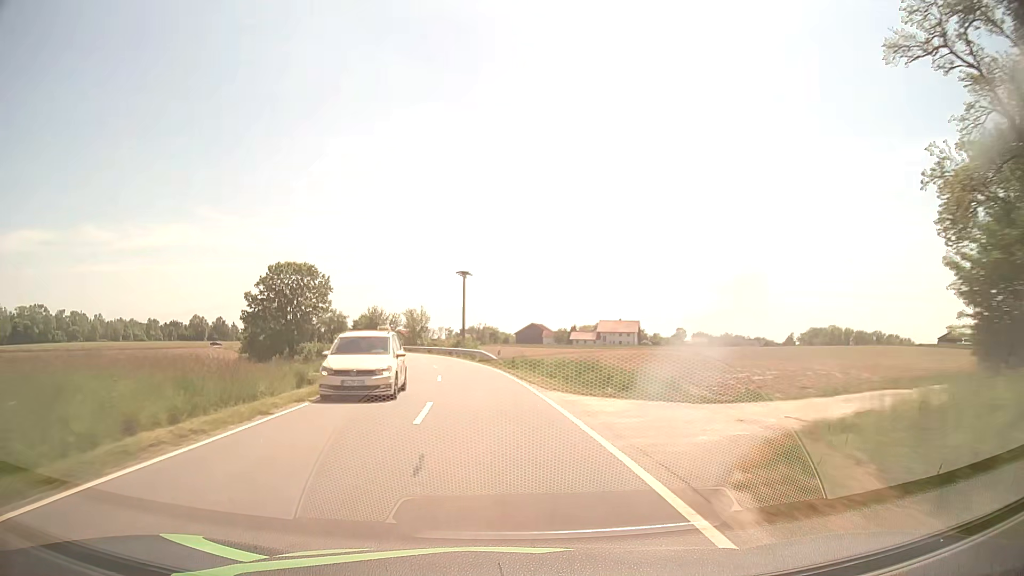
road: tertiary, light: Day
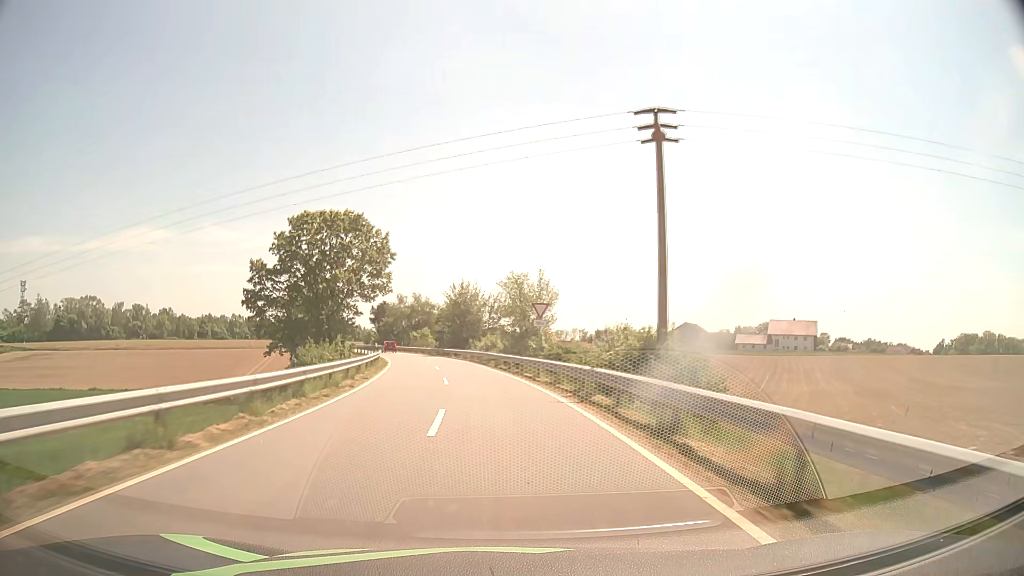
(-5.4, +49.6) m; -11°
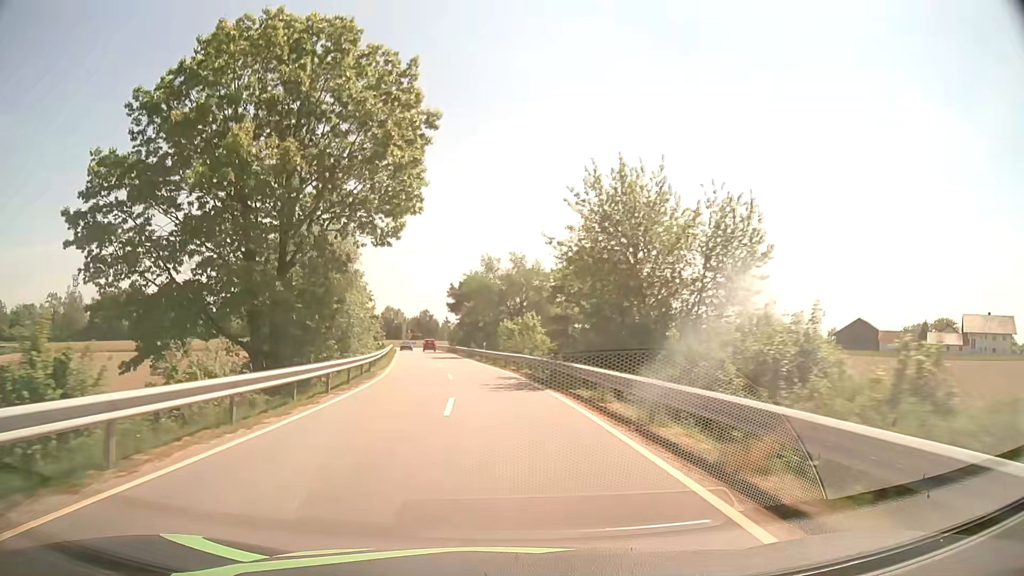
(-4.3, +45.8) m; -10°
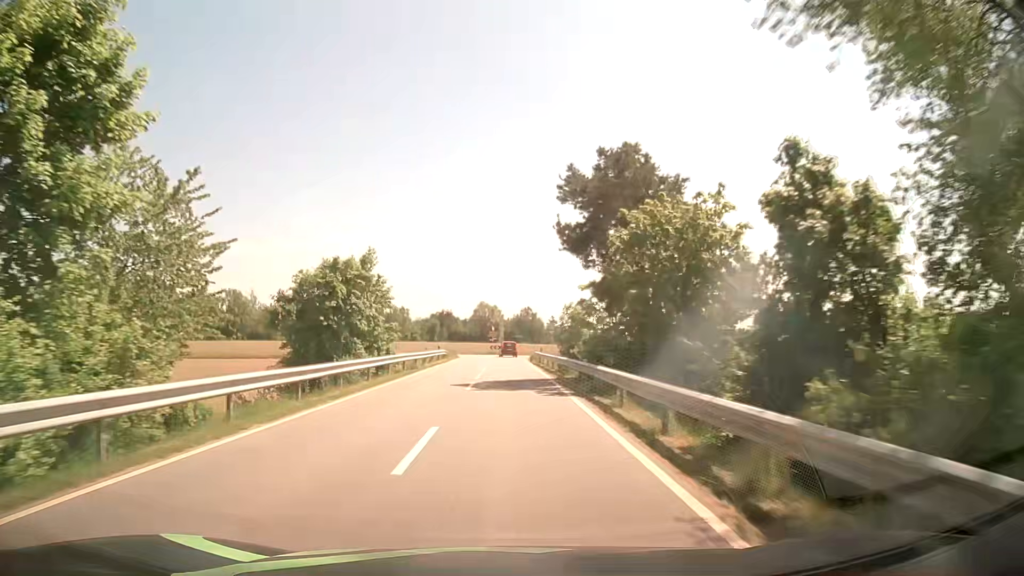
(-4.7, +52.2) m; -10°
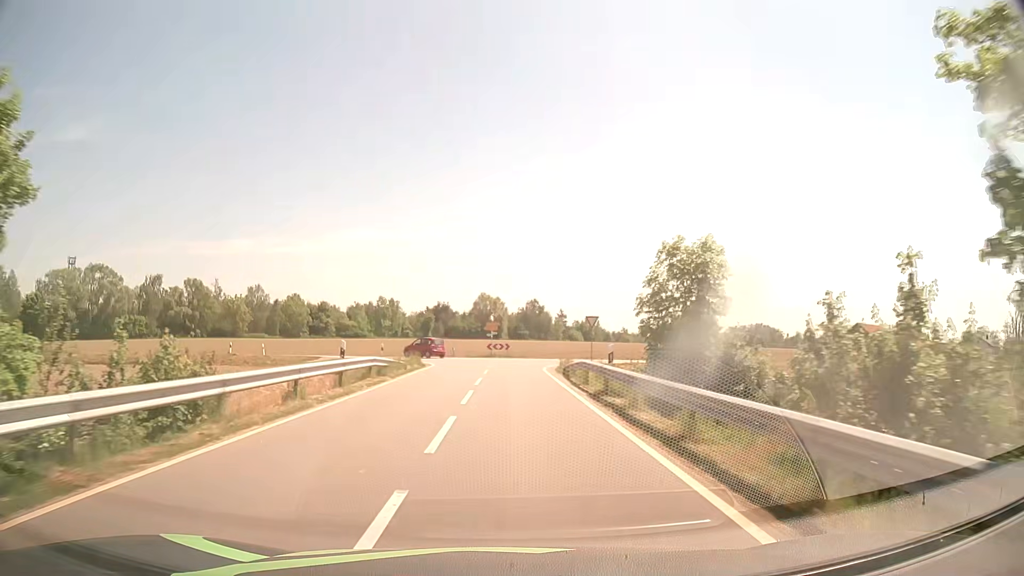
(+0.1, +28.6) m; 0°
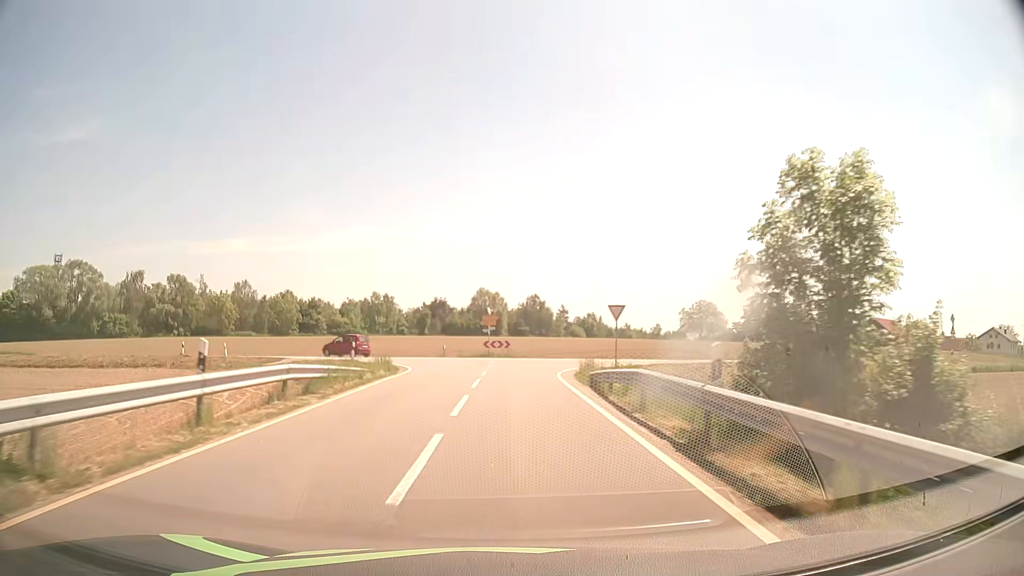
(0.0, +8.6) m; 0°
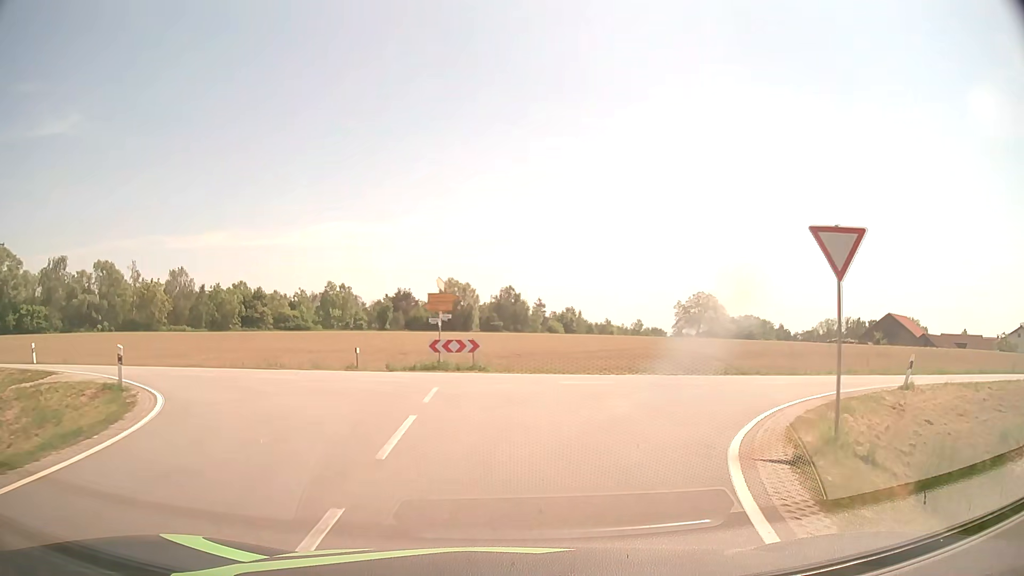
(+0.2, +21.6) m; +2°
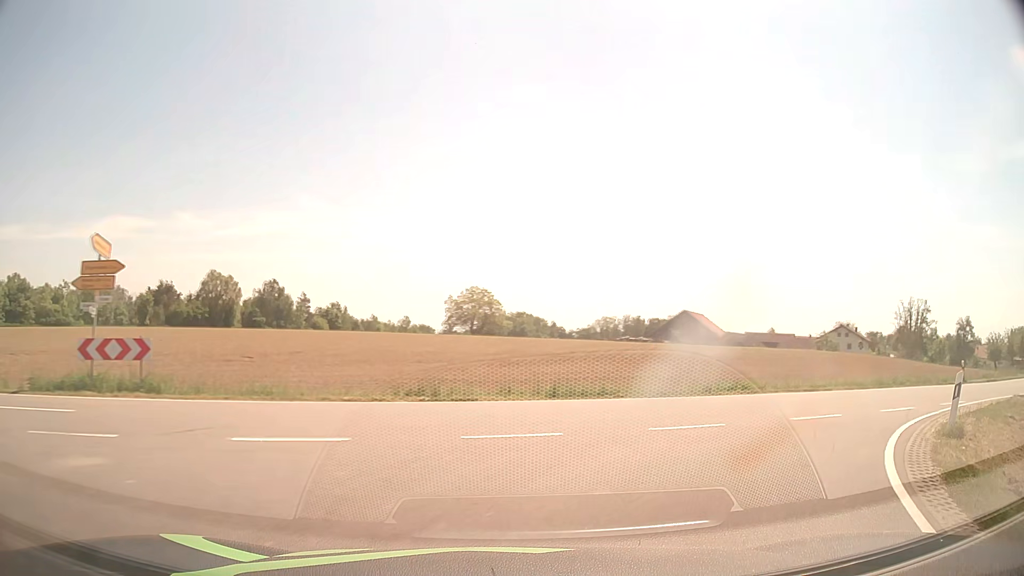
(+1.4, +10.4) m; +19°
(+3, +10) (+10, +16) (+19, +21) (+28, +25) (+36, +30) (+44, +36) (+52, +43) (+59, +50) (+65, +57) (+71, +65) m
